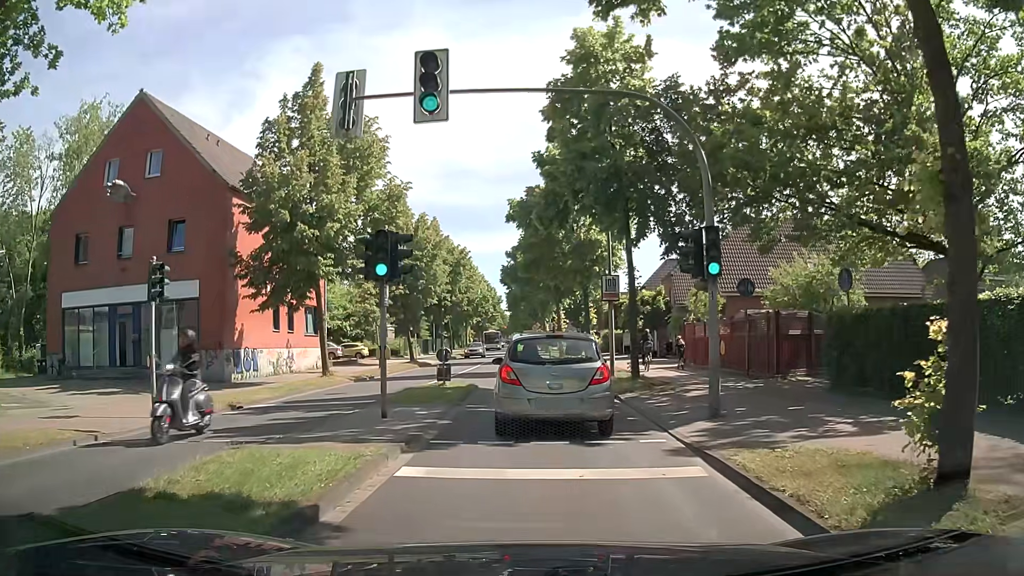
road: tertiary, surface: asphalt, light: Day
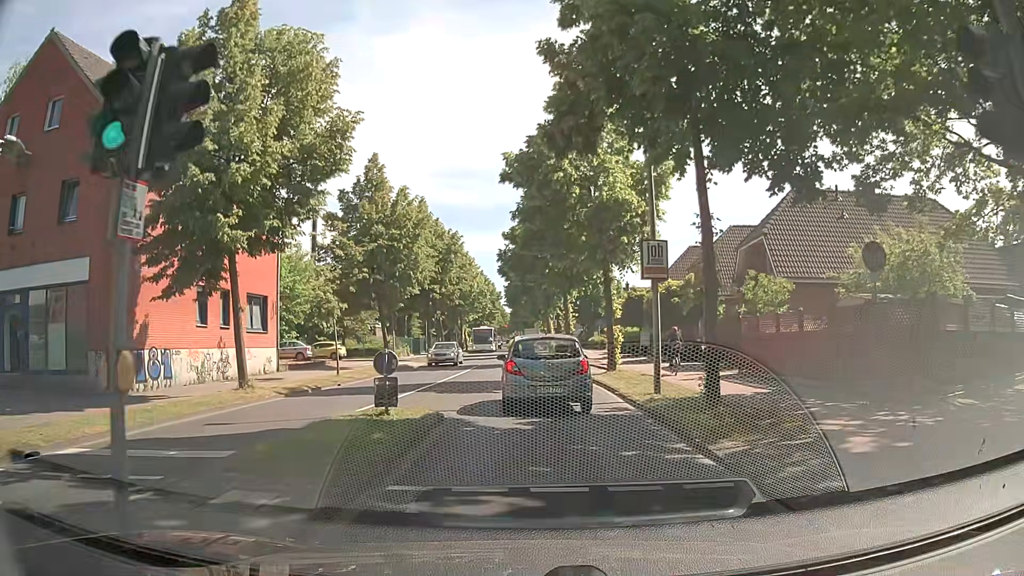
(-0.1, +8.4) m; -1°
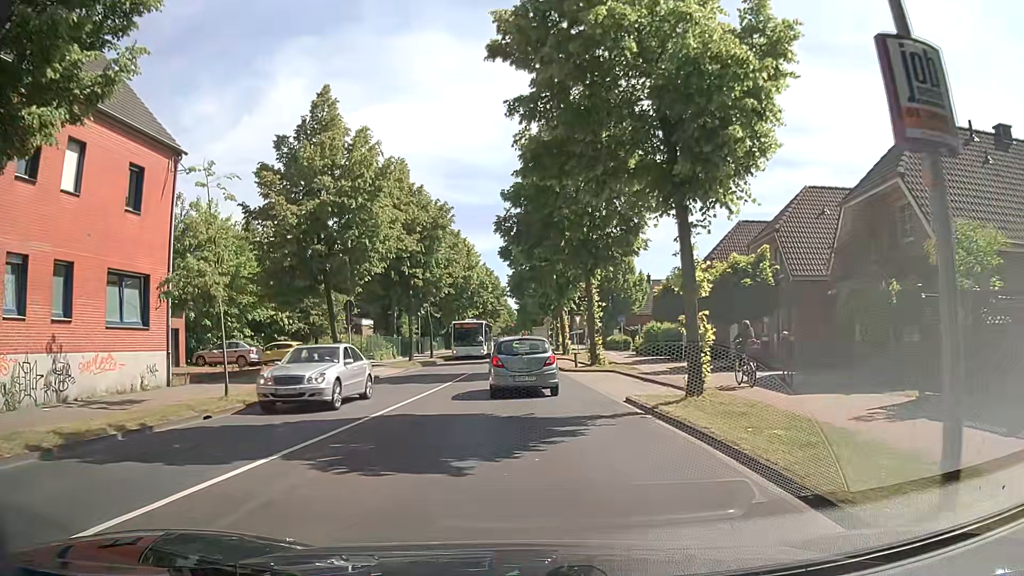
(0.0, +11.4) m; -1°
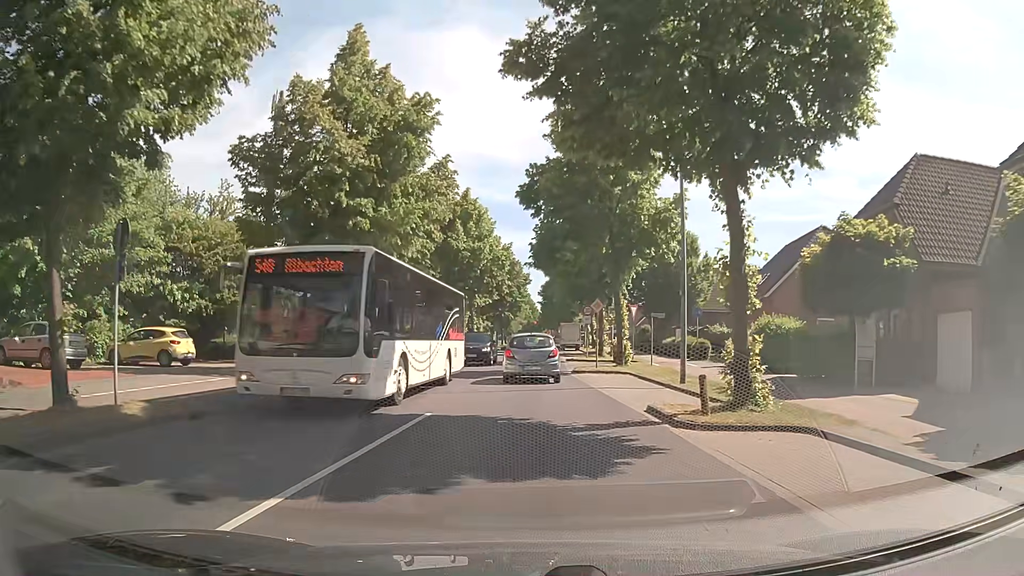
(-0.1, +18.4) m; 0°
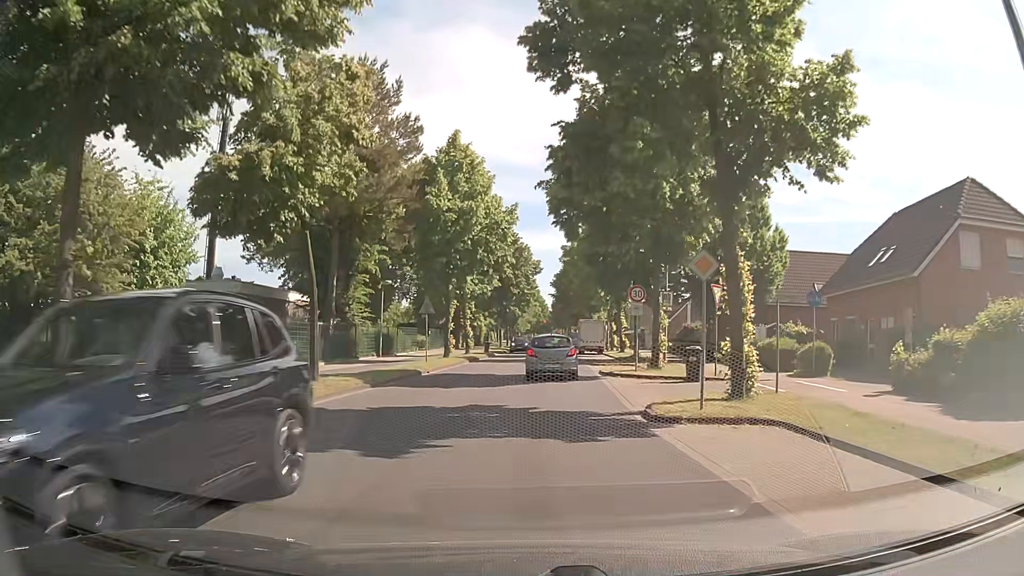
(-0.3, +15.0) m; -1°
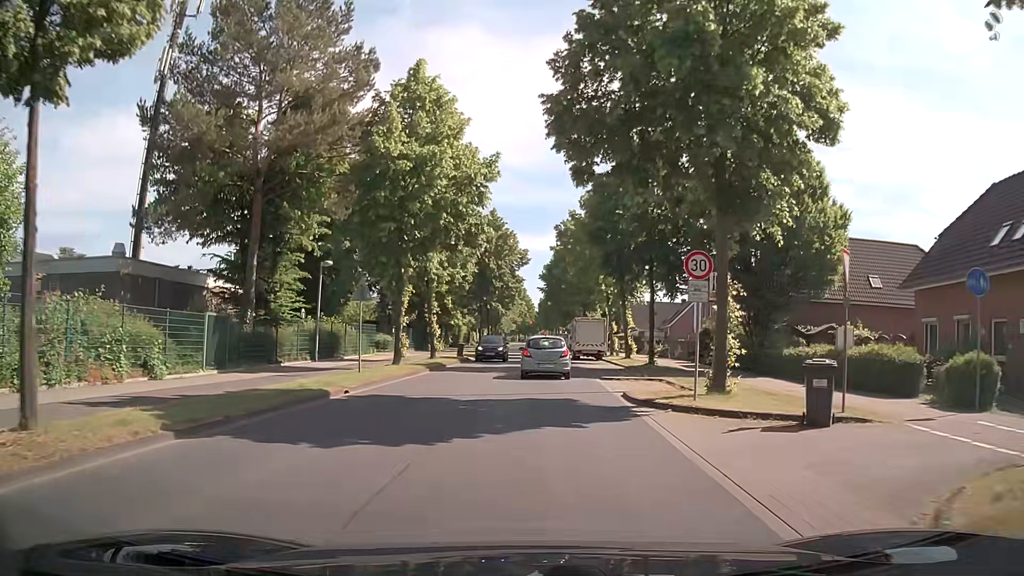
(+0.1, +10.3) m; +1°
